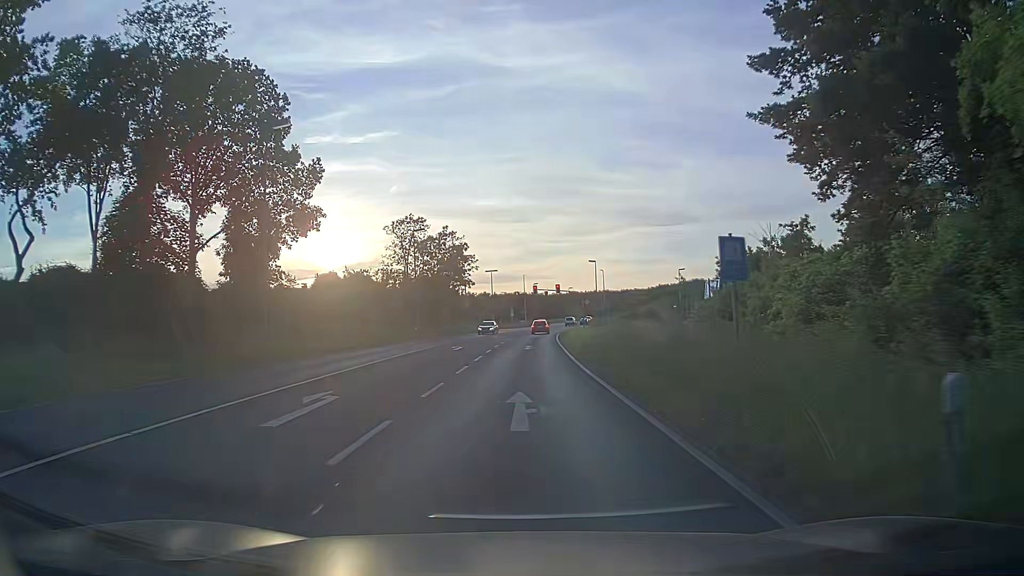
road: primary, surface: asphalt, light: Day
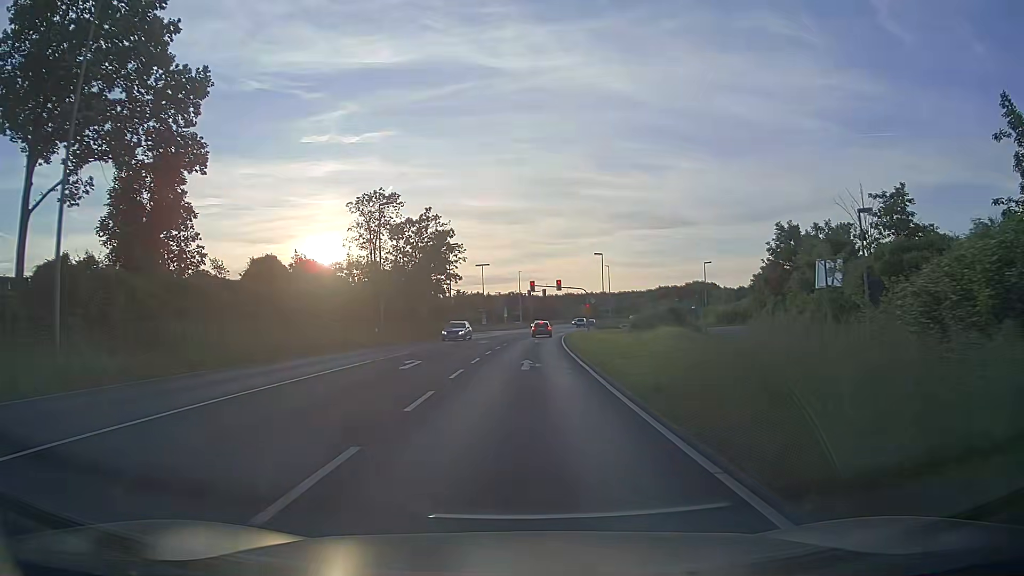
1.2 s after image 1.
(+0.1, +14.0) m; +1°
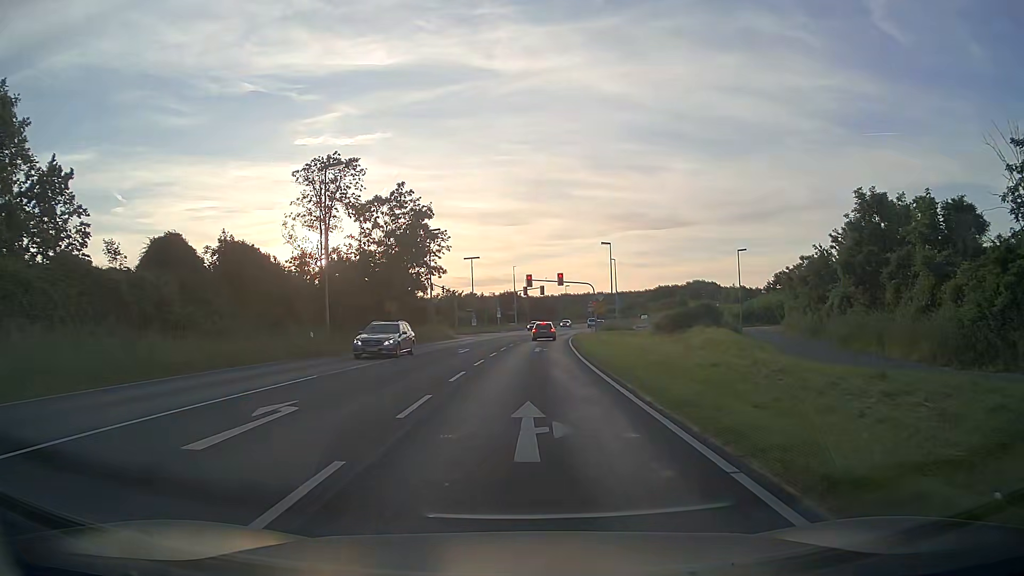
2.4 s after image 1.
(0.0, +12.8) m; 0°
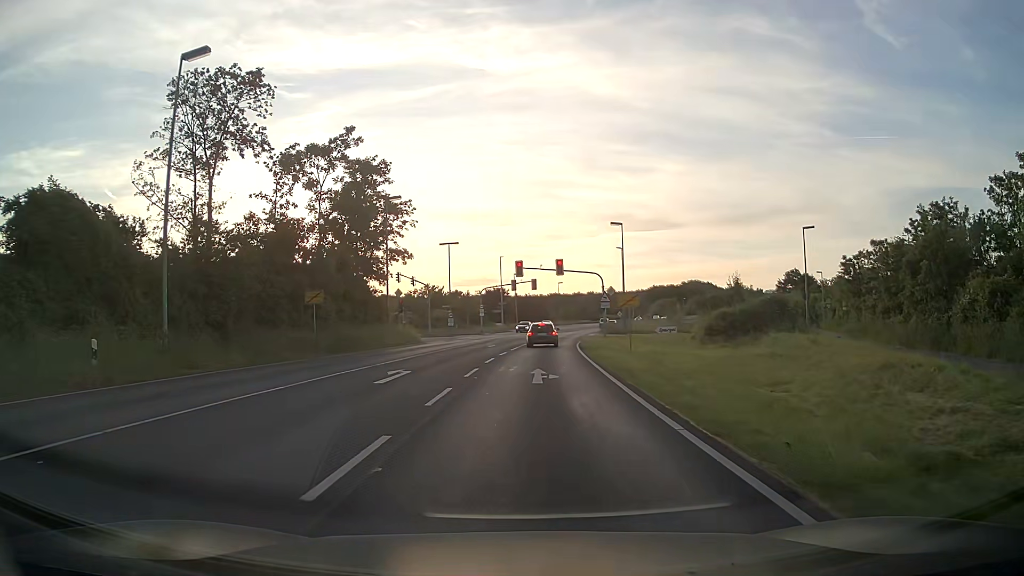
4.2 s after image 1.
(+0.2, +16.2) m; +2°
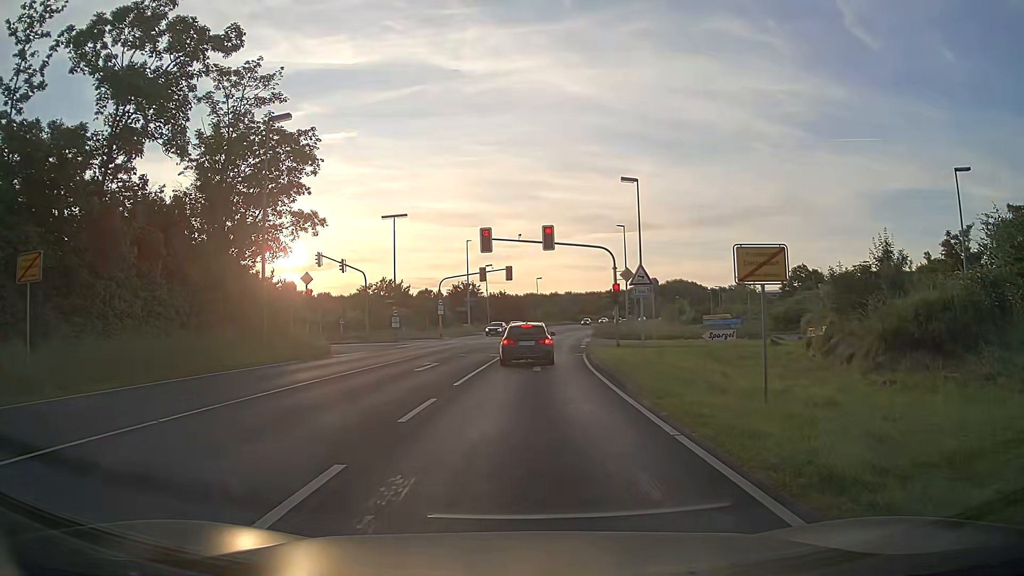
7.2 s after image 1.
(+0.4, +19.2) m; +2°
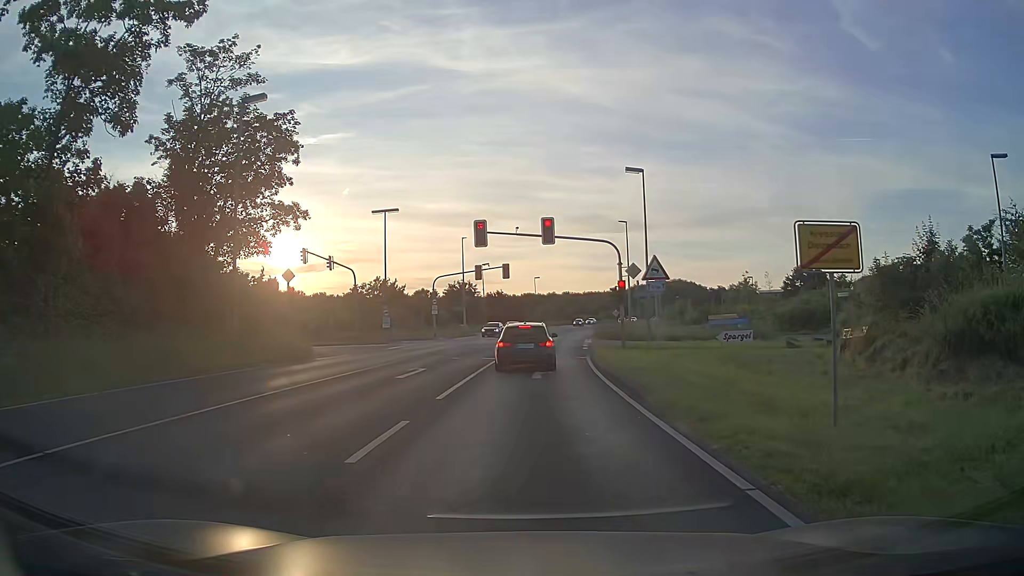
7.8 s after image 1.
(0.0, +2.8) m; +1°
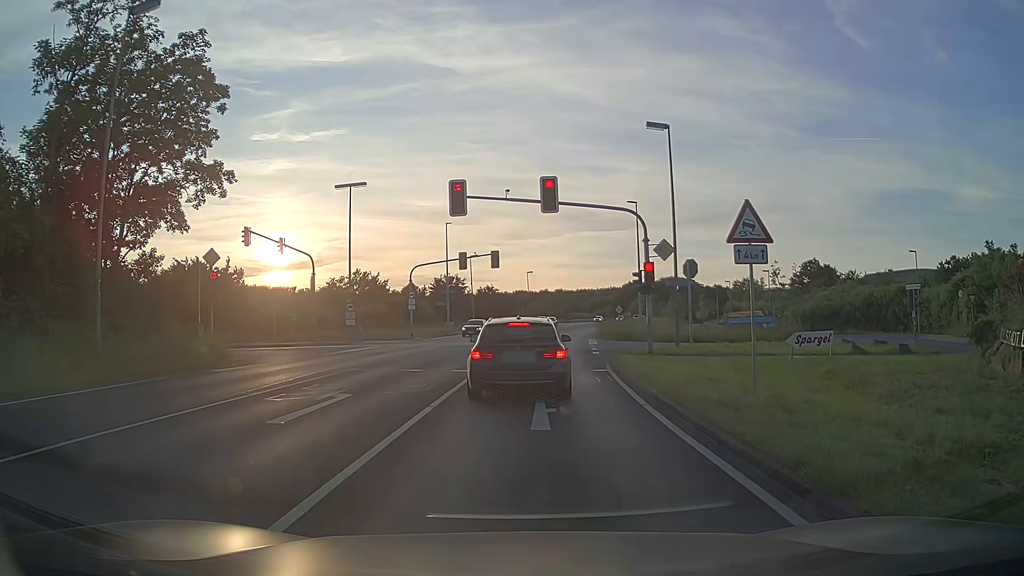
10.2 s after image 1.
(0.0, +8.7) m; -1°
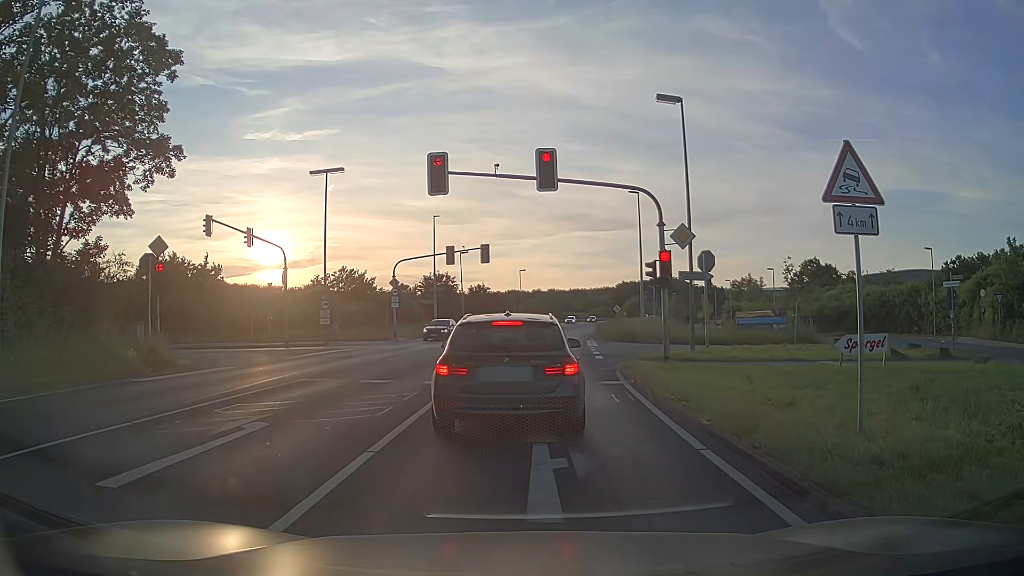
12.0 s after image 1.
(+0.1, +3.8) m; +2°
